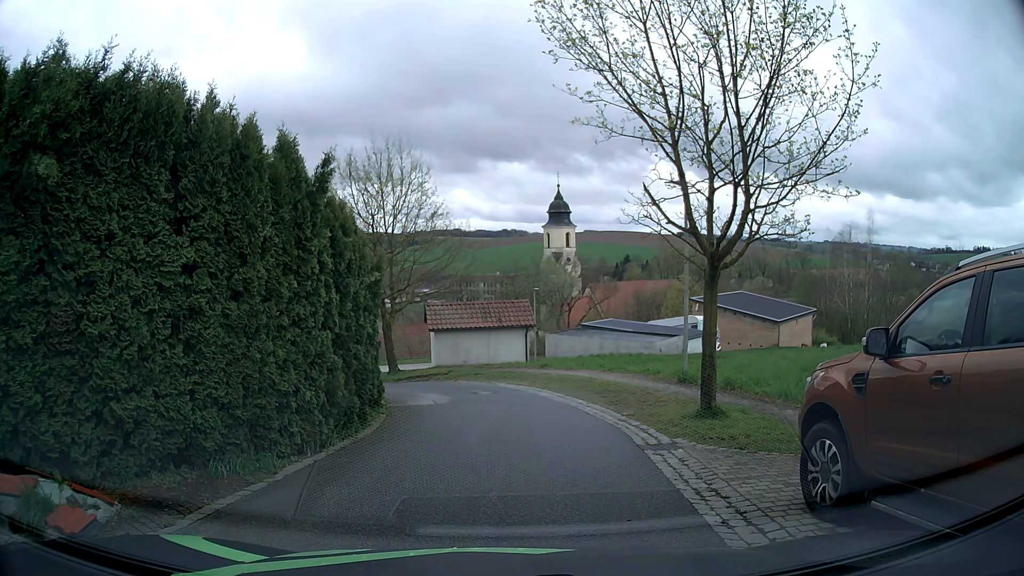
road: residential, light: Day
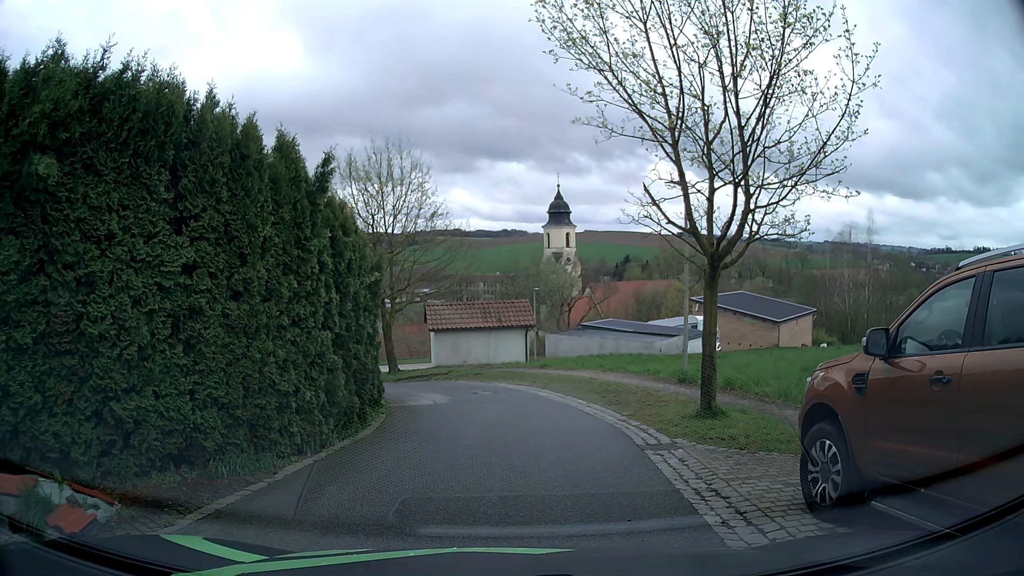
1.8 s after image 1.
(0.0, 0.0) m; 0°
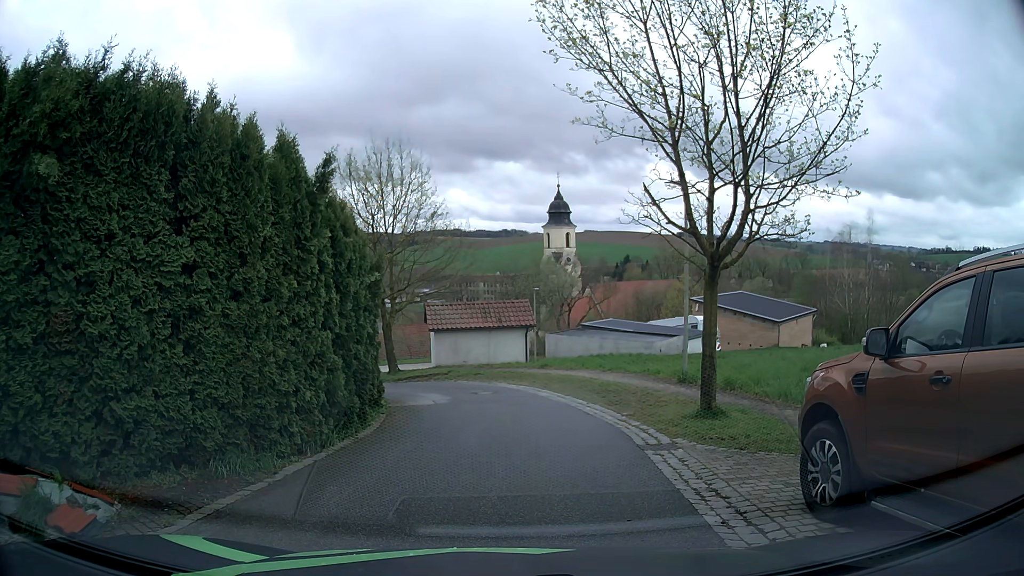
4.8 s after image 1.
(0.0, 0.0) m; 0°
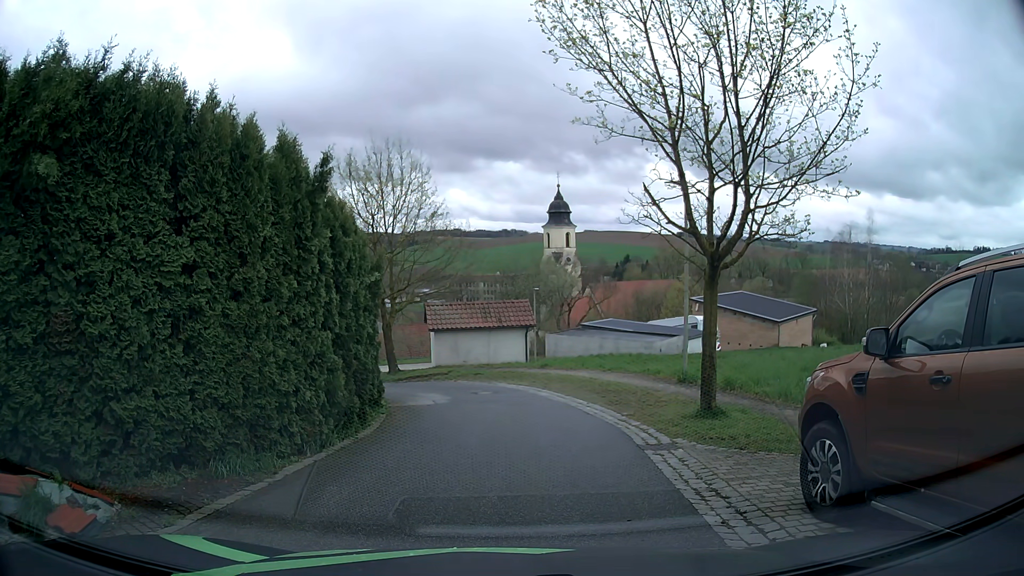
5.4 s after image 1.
(0.0, 0.0) m; 0°
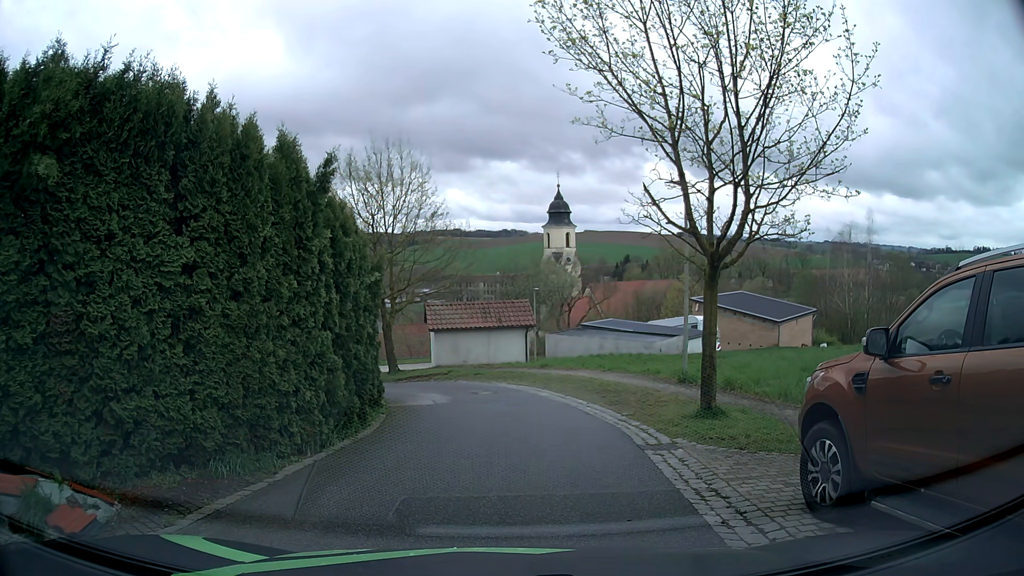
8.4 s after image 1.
(0.0, 0.0) m; 0°
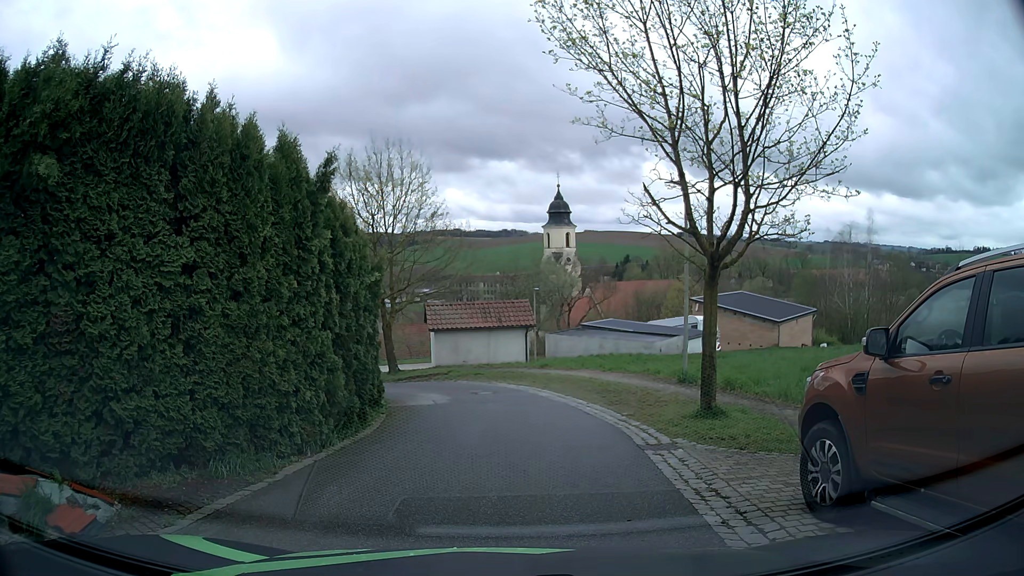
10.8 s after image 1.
(0.0, 0.0) m; 0°
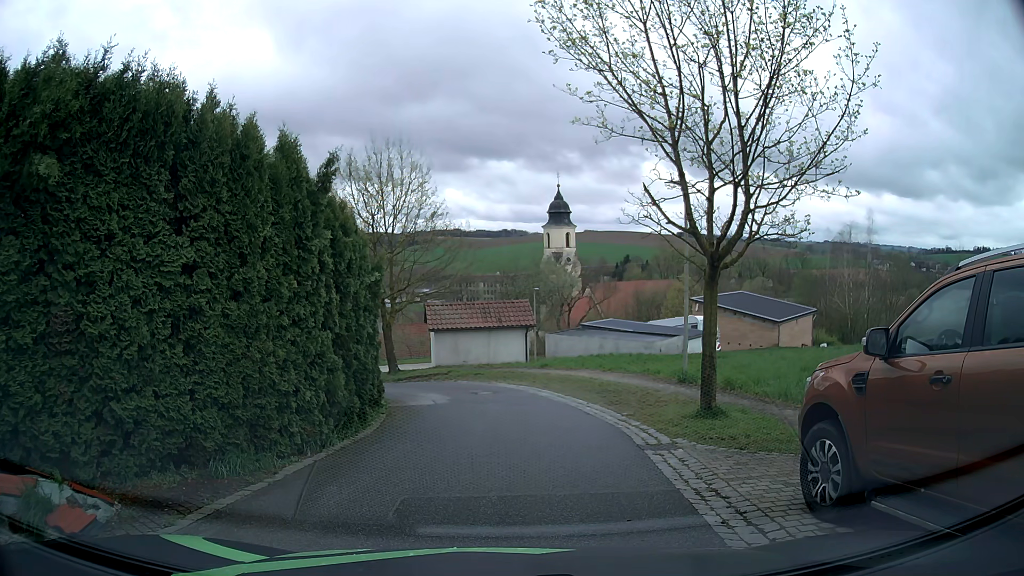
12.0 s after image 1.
(0.0, 0.0) m; 0°
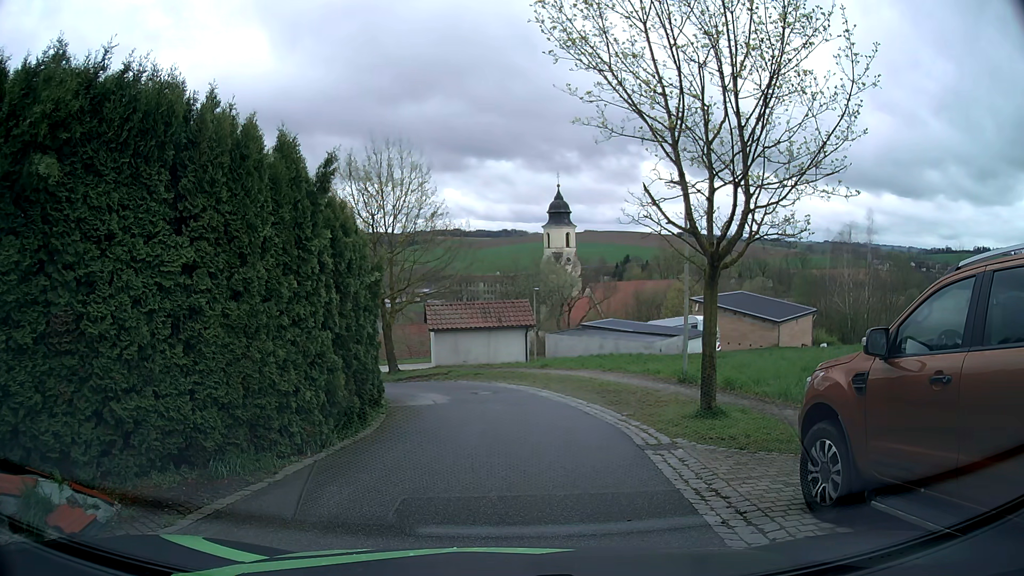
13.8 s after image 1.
(0.0, 0.0) m; 0°
(+1, +10) (0, +20) (-7, +27) (-17, +26) (-26, +21) (-33, +15) (-41, +8) (-49, +2) (-56, -5) (-64, -12) m
